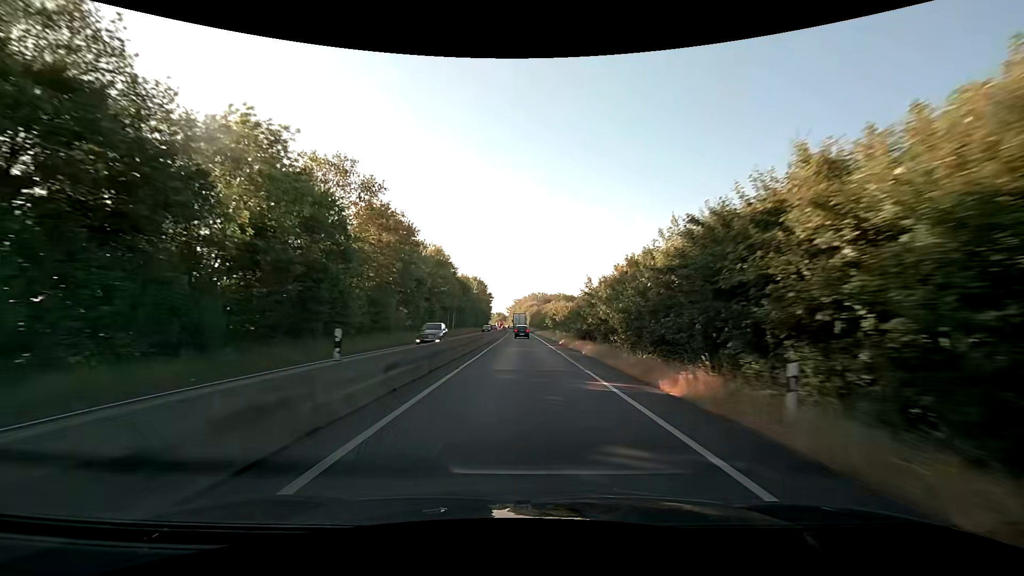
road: trunk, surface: asphalt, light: Day
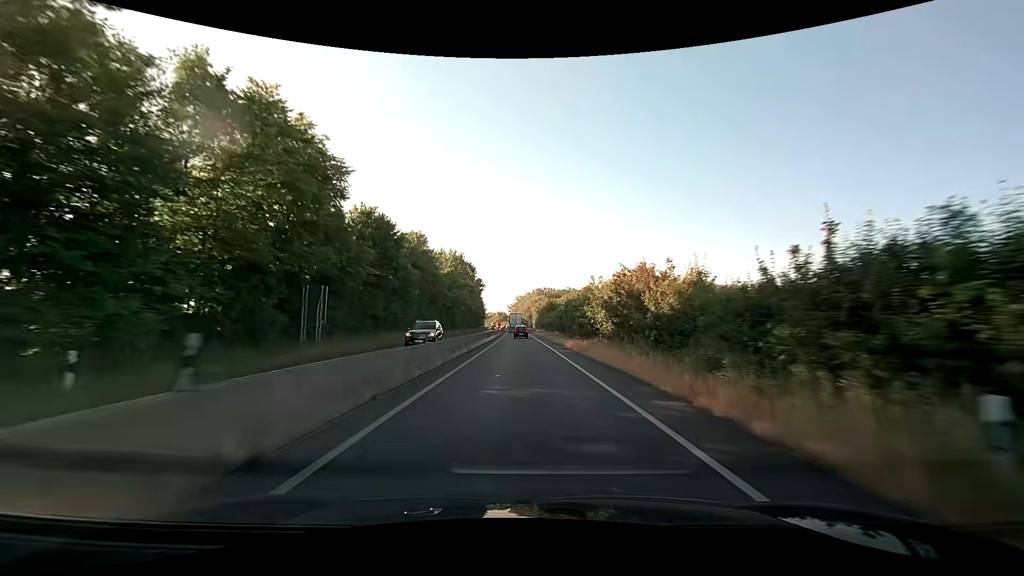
(-0.3, +53.8) m; -1°
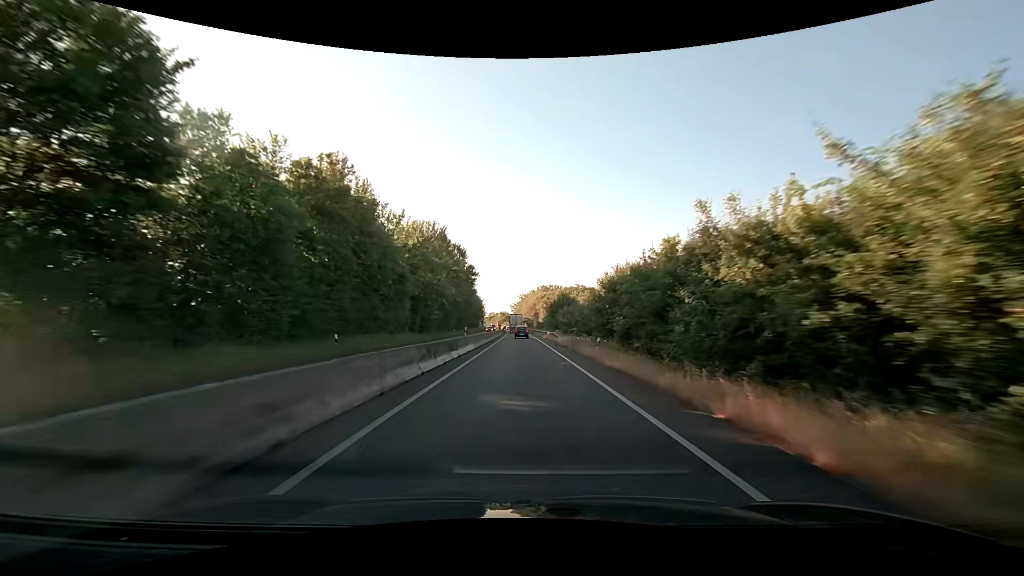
(-0.1, +27.8) m; 0°
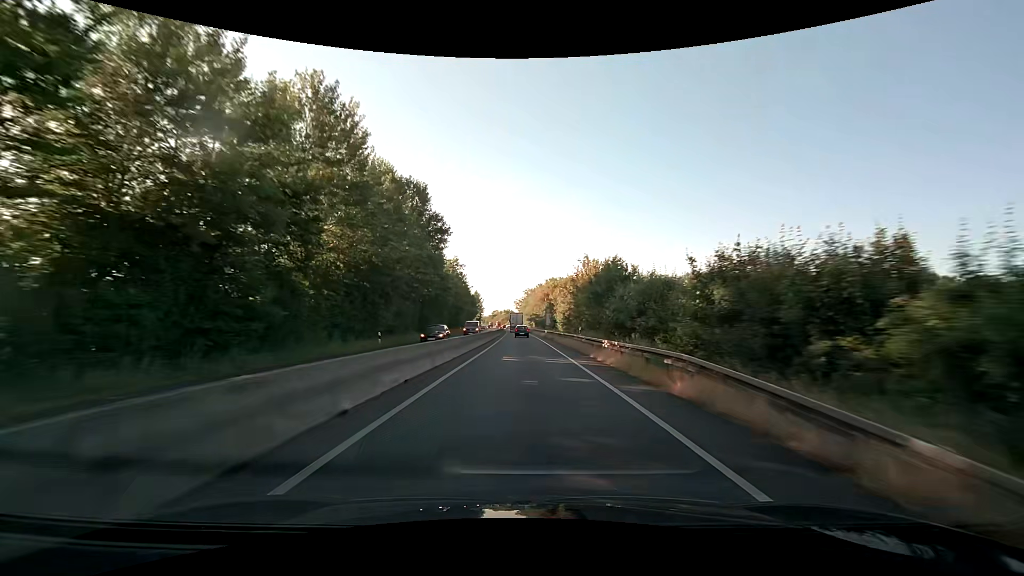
(-0.1, +42.5) m; 0°
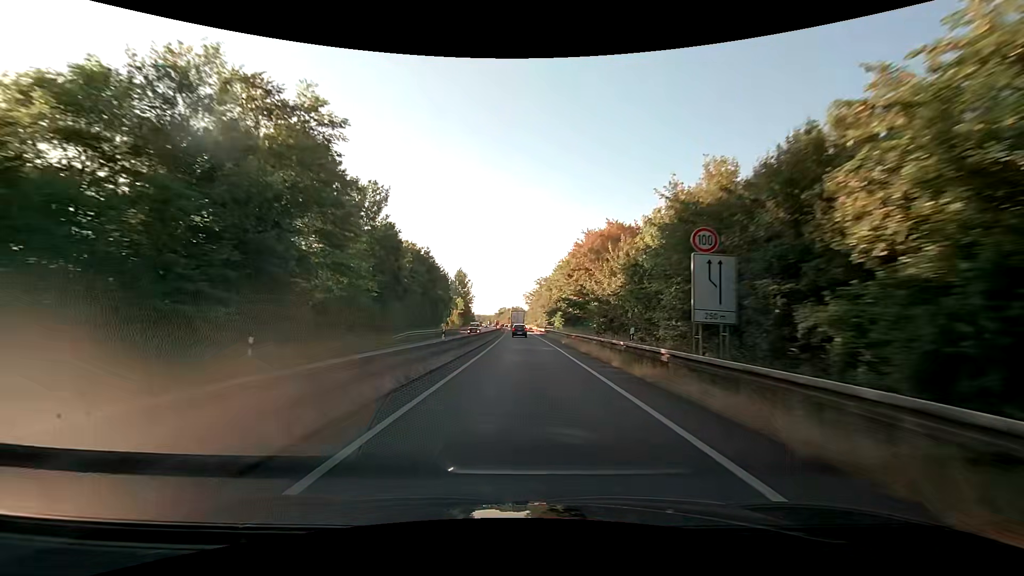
(-0.8, +69.9) m; -1°
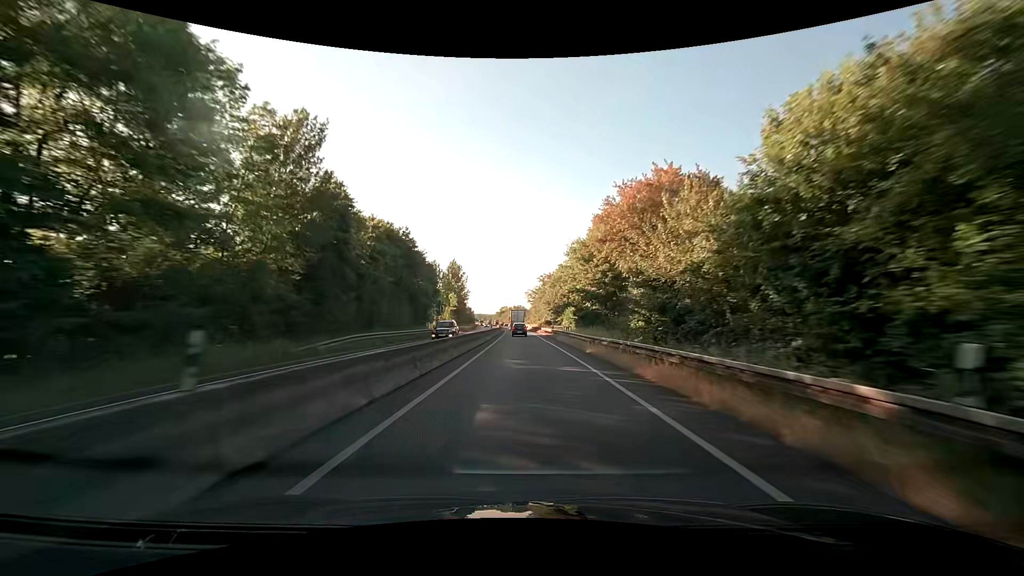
(0.0, +13.7) m; 0°
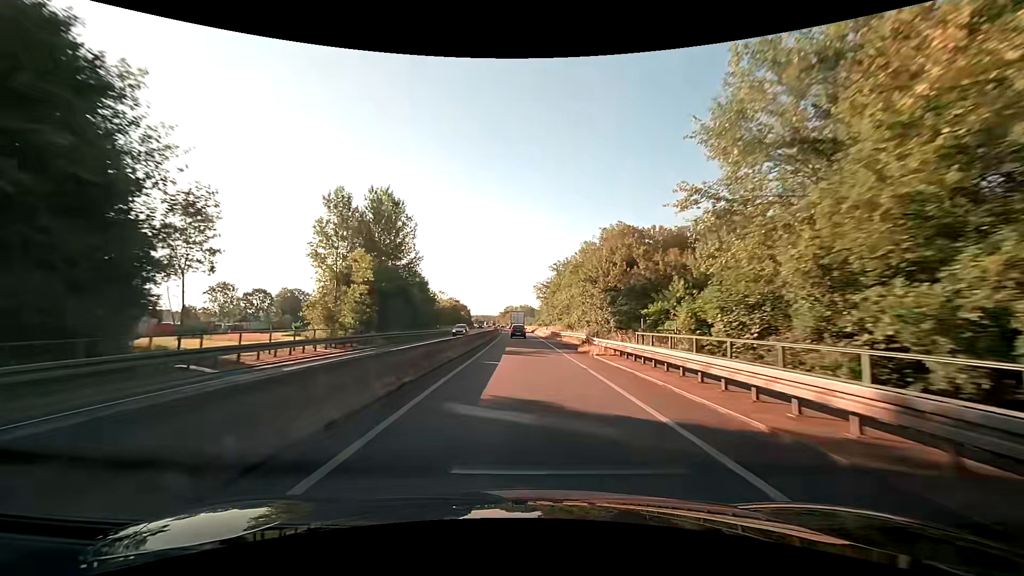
(-0.4, +54.0) m; -1°
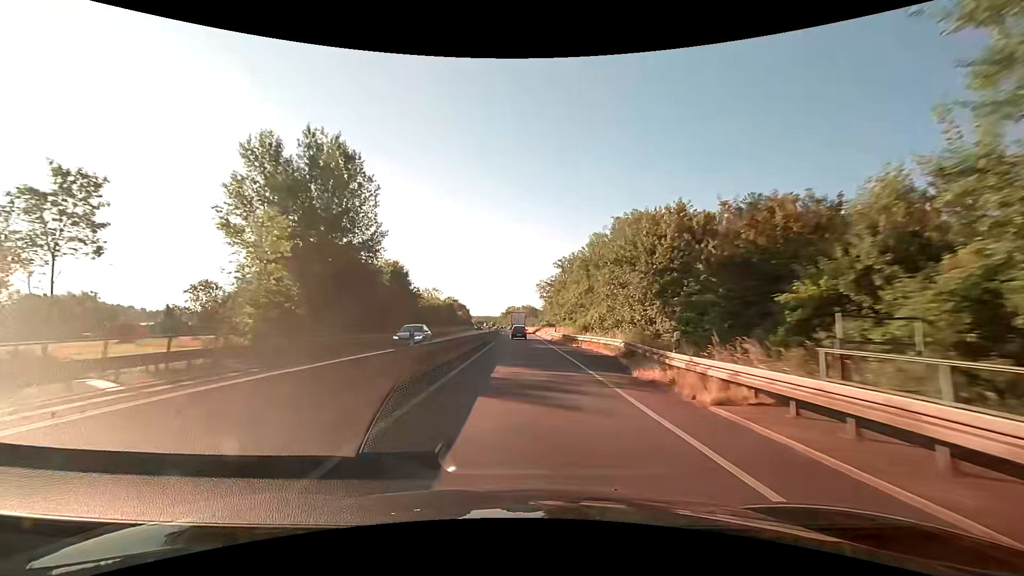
(+0.1, +13.4) m; 0°
(0, +10) (0, +20) (0, +30) (0, +40) (0, +50) (0, +60) (0, +70) (0, +80) (0, +90) (0, +100) m
